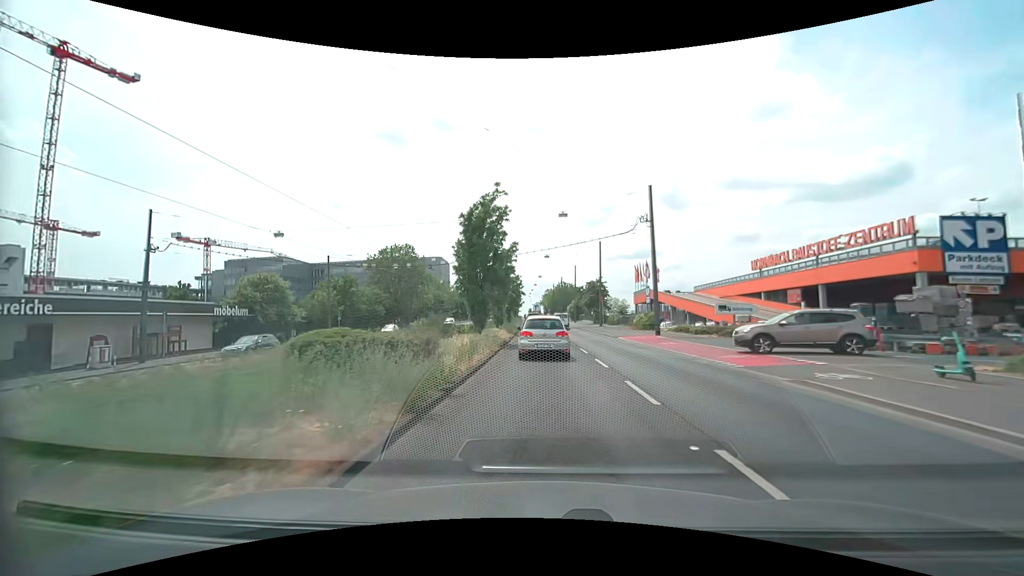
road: primary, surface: asphalt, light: Day
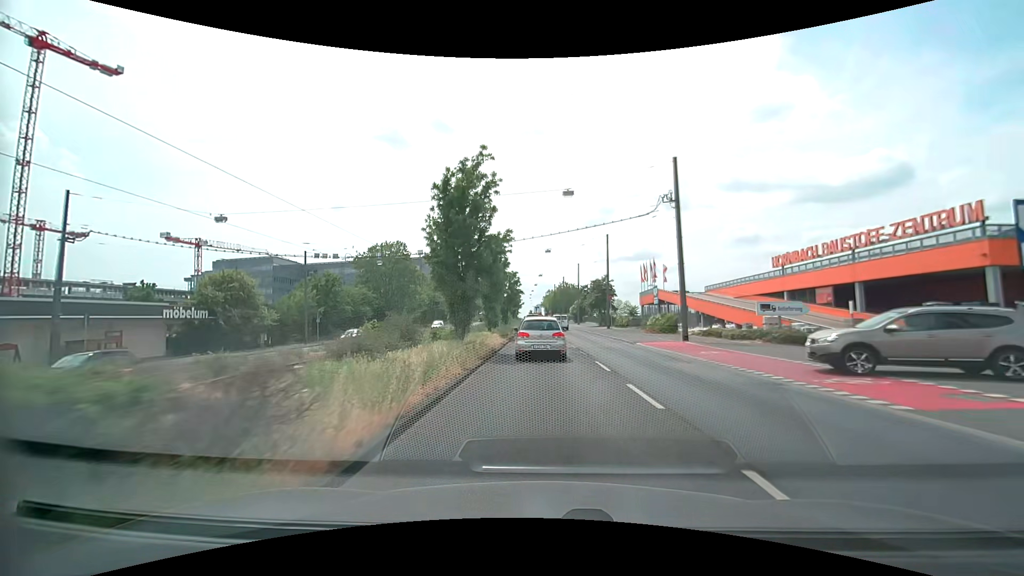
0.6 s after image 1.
(0.0, +6.5) m; 0°
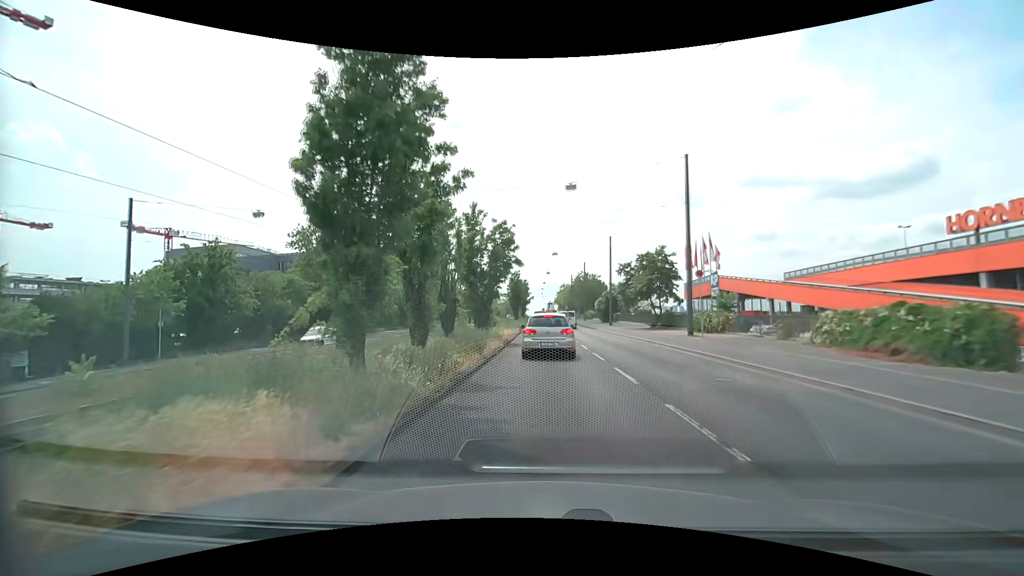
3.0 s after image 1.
(-0.5, +26.7) m; -1°
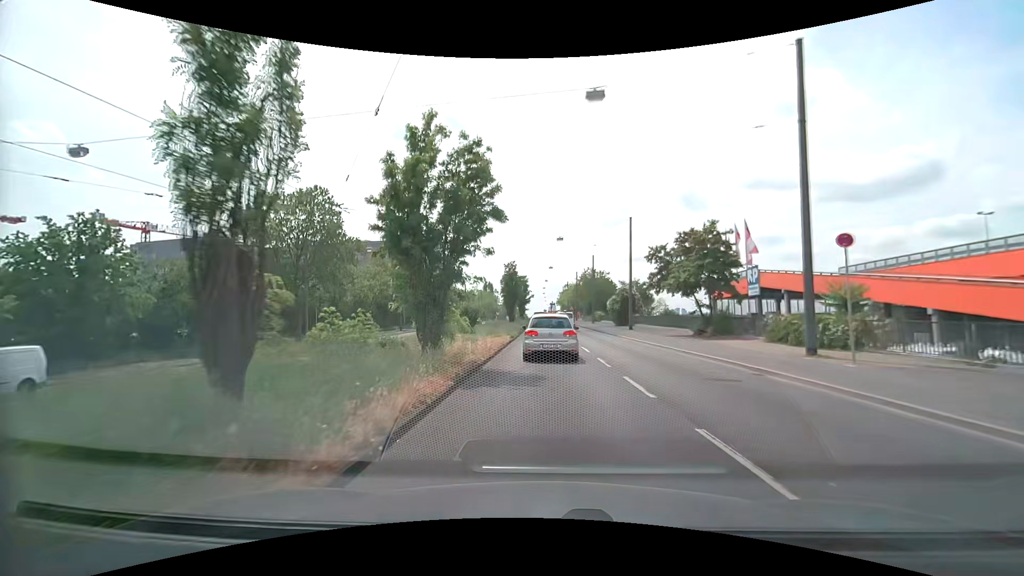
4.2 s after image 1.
(-0.1, +12.4) m; -1°
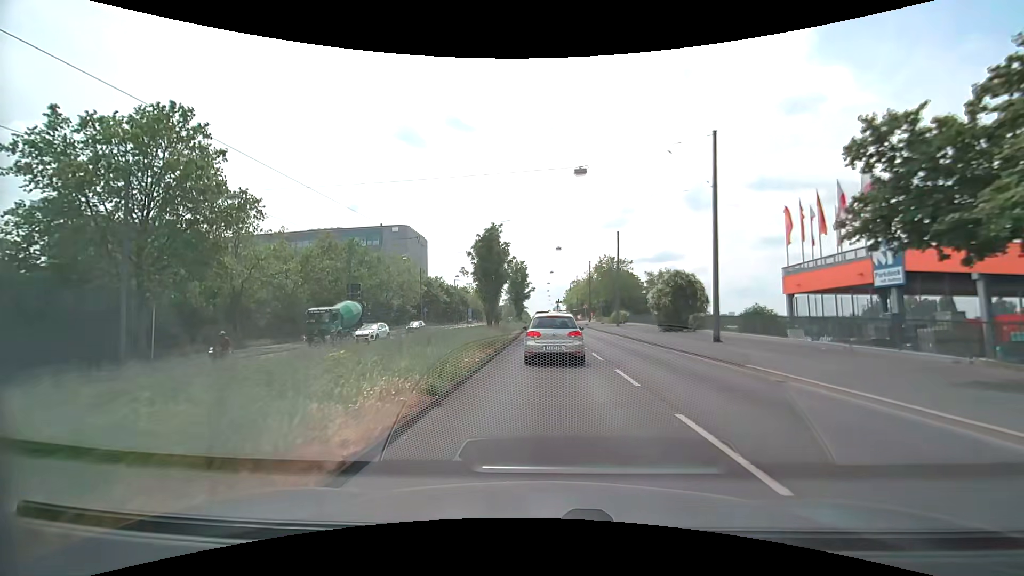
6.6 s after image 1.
(-0.1, +21.9) m; 0°
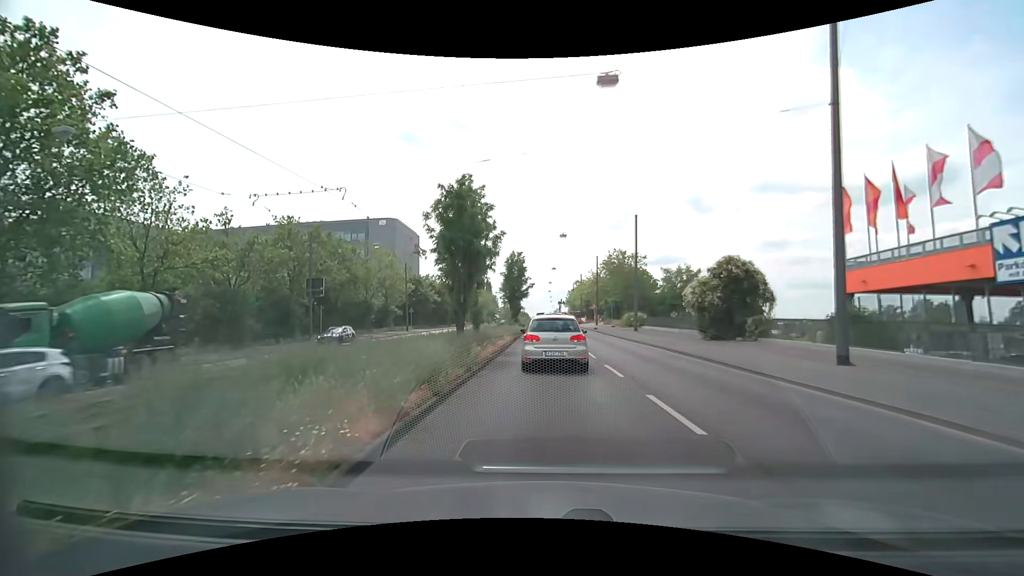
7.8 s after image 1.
(0.0, +10.0) m; -1°
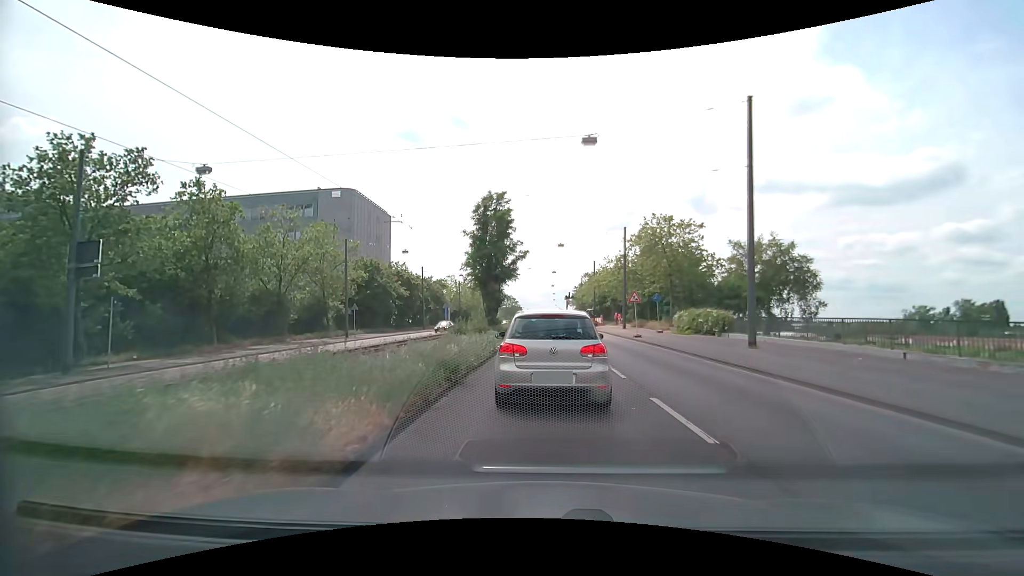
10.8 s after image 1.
(+0.3, +24.4) m; 0°
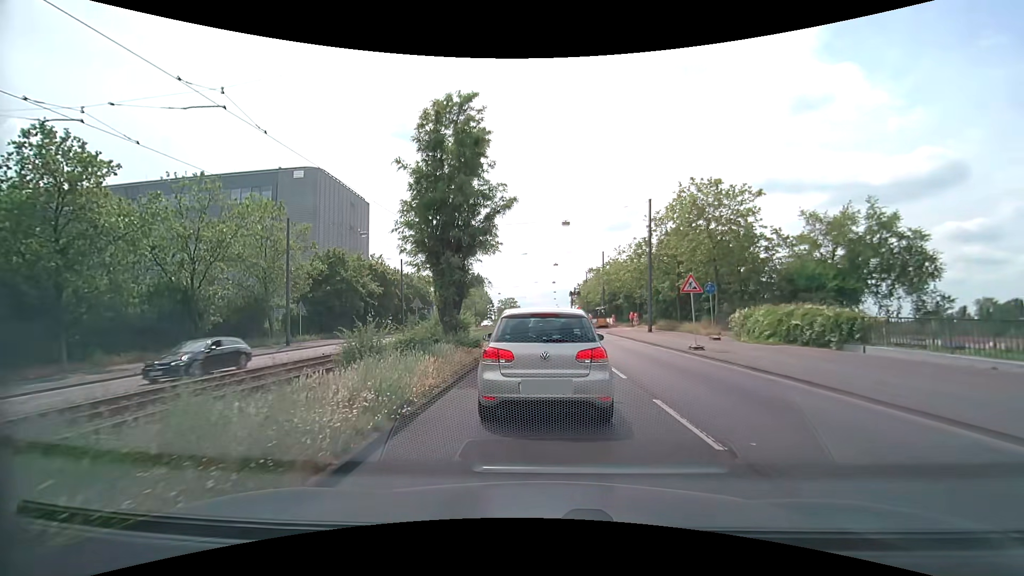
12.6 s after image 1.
(0.0, +12.1) m; 0°
(0, +10) (0, +20) (0, +30) (0, +40) (0, +50) (0, +60) (0, +70) (+1, +80) (+2, +90) (+3, +100) m
